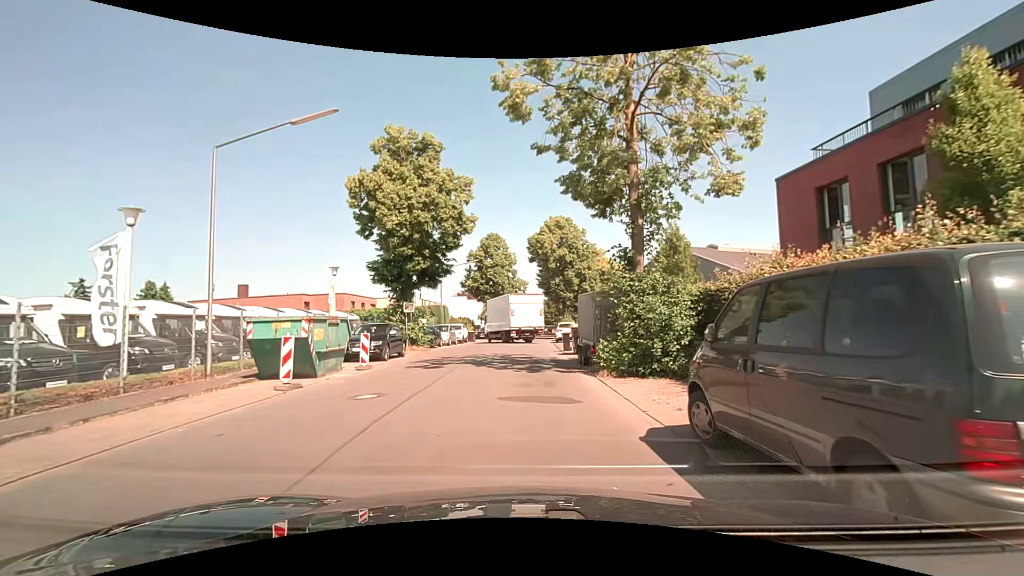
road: unclassified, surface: asphalt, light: Day
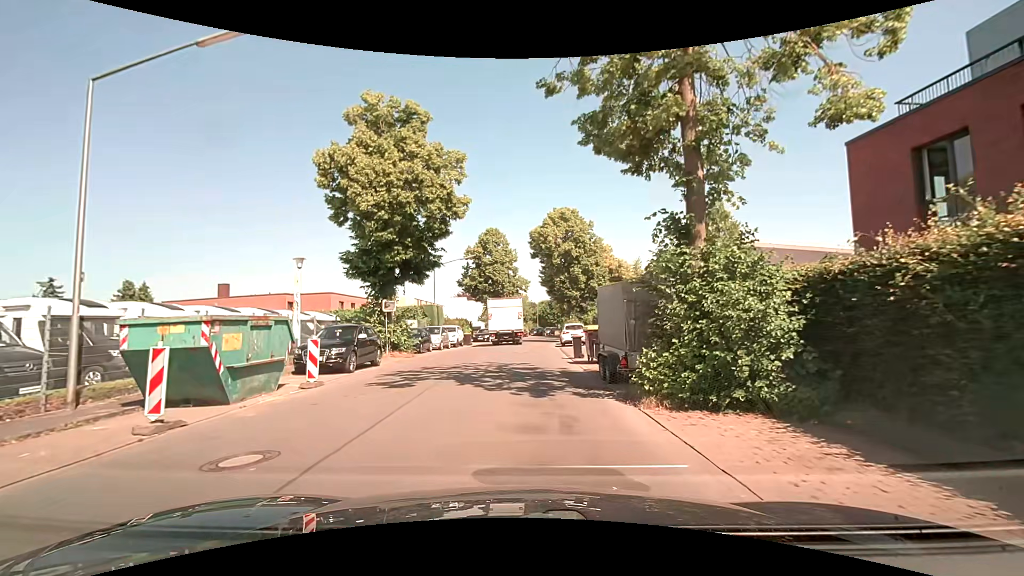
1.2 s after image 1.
(+0.1, +4.6) m; +1°
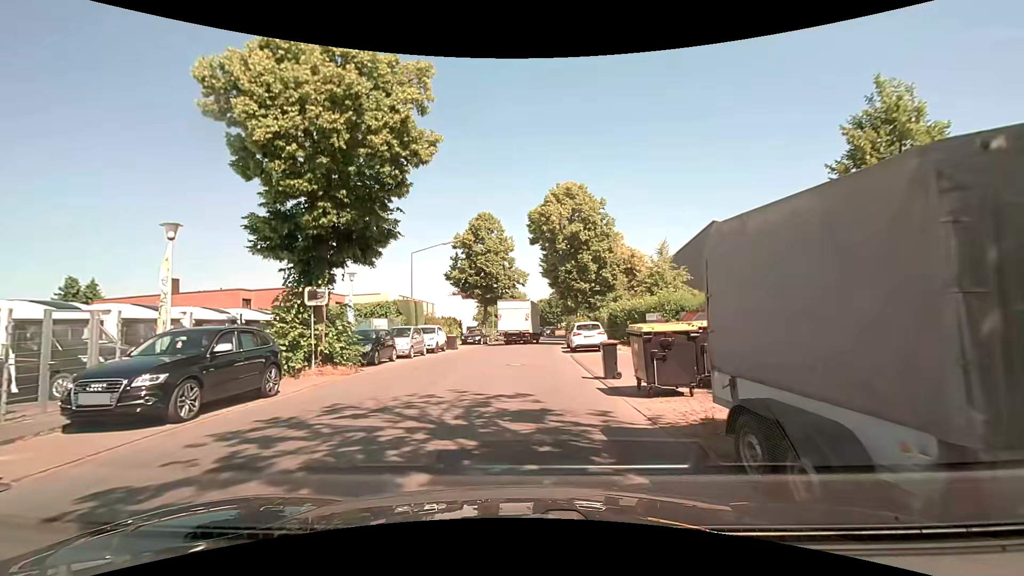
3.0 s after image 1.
(0.0, +8.3) m; +1°
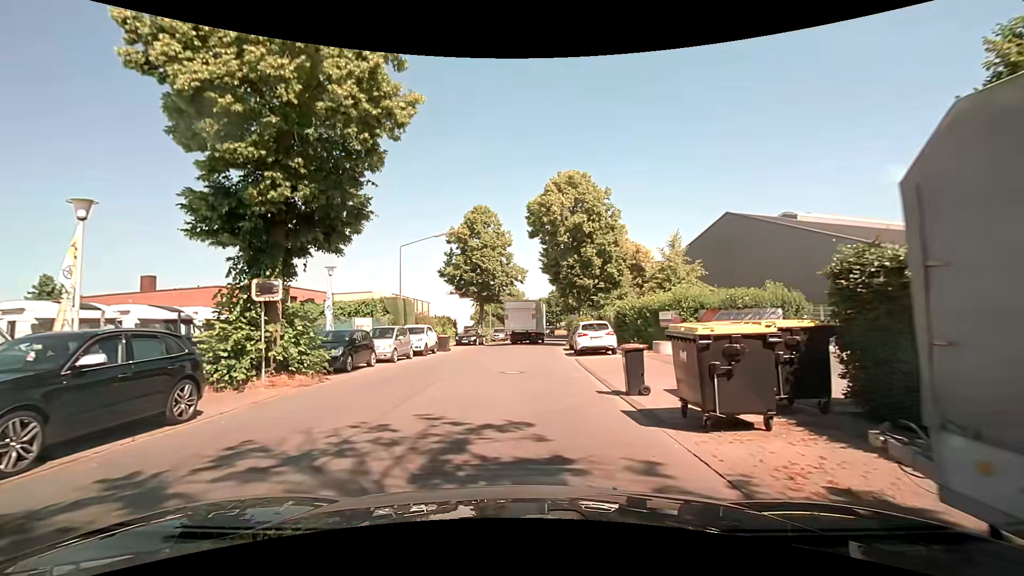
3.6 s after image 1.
(0.0, +2.9) m; -1°
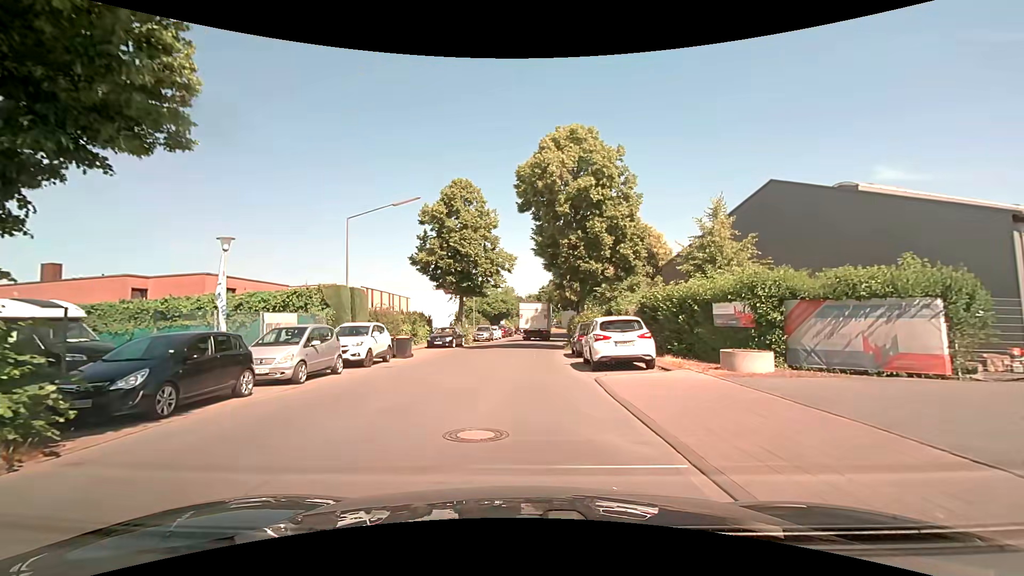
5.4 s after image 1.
(+0.1, +8.1) m; +1°
